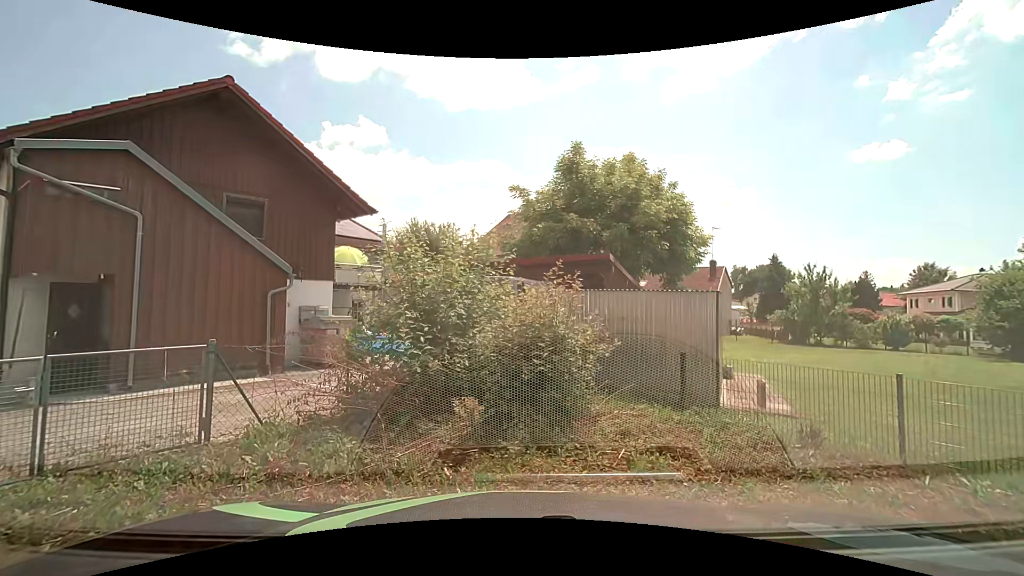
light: Day
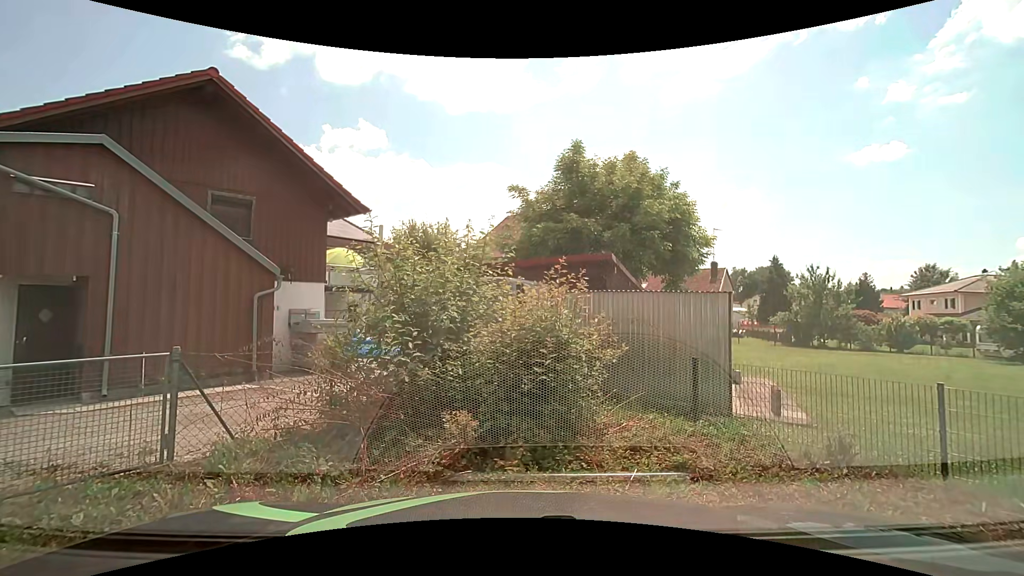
(0.0, +0.5) m; 0°
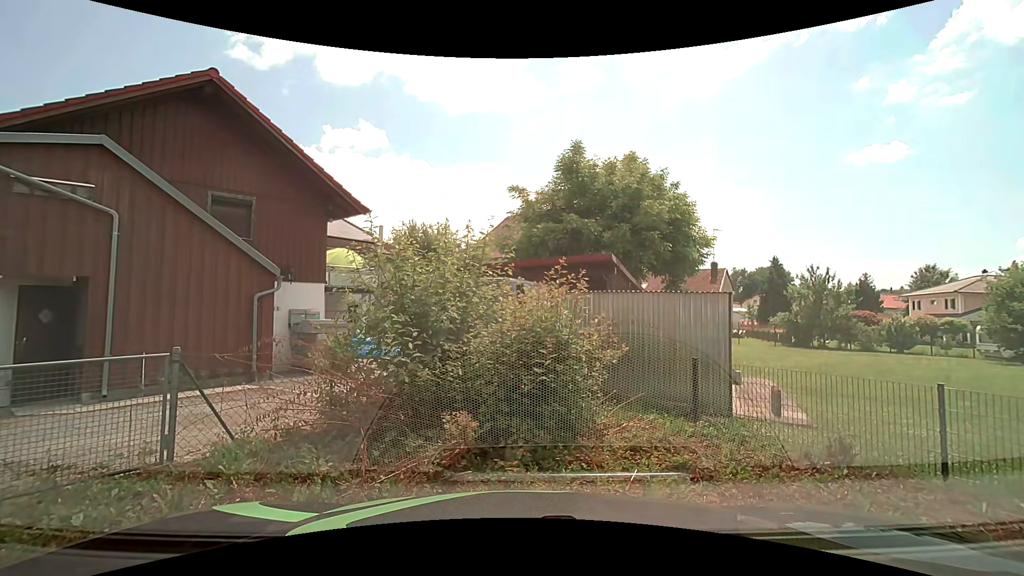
(0.0, 0.0) m; 0°
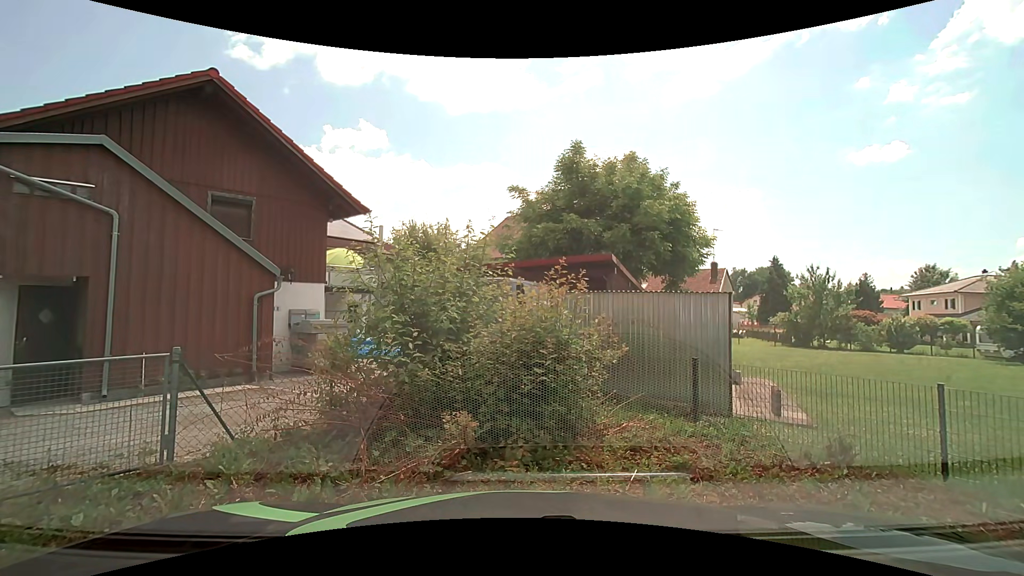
(0.0, 0.0) m; 0°
